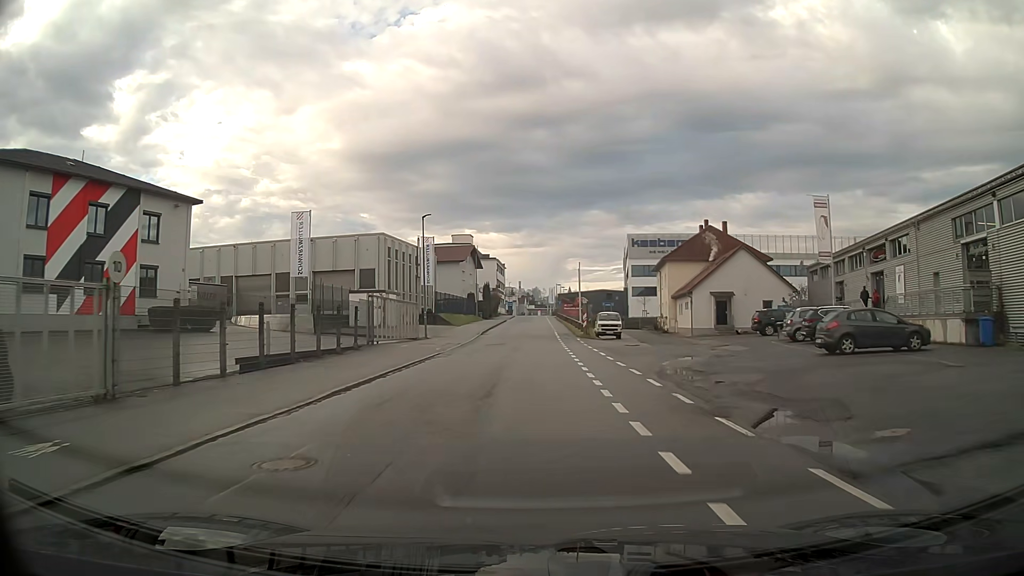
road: residential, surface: asphalt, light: Day
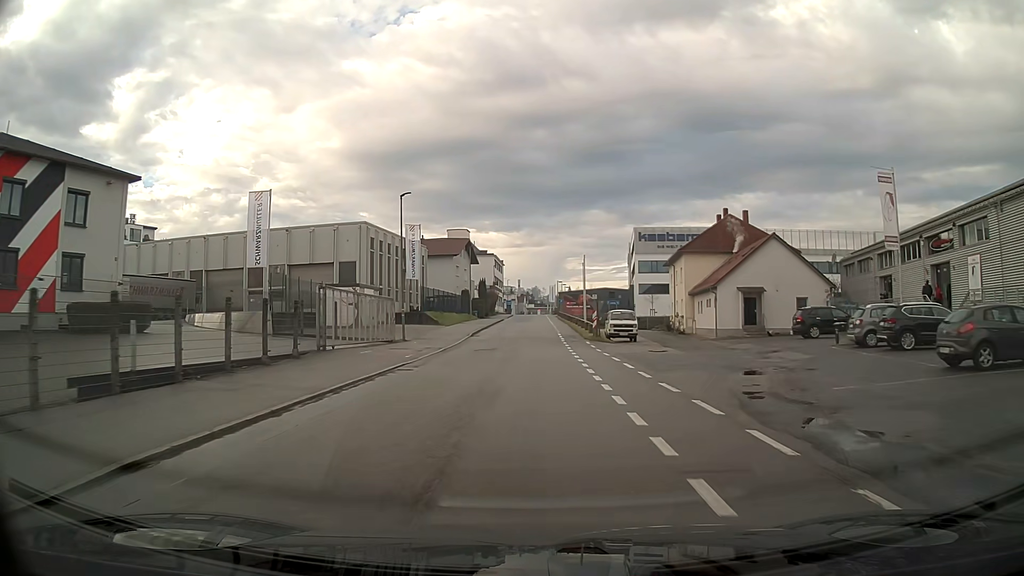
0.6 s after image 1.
(0.0, +7.6) m; 0°
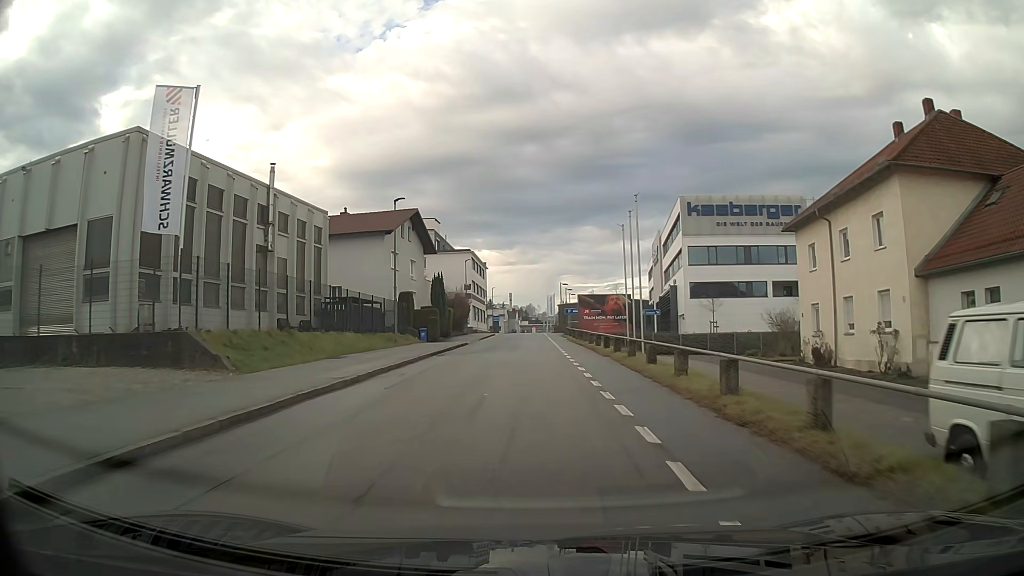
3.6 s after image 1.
(+0.3, +37.9) m; 0°
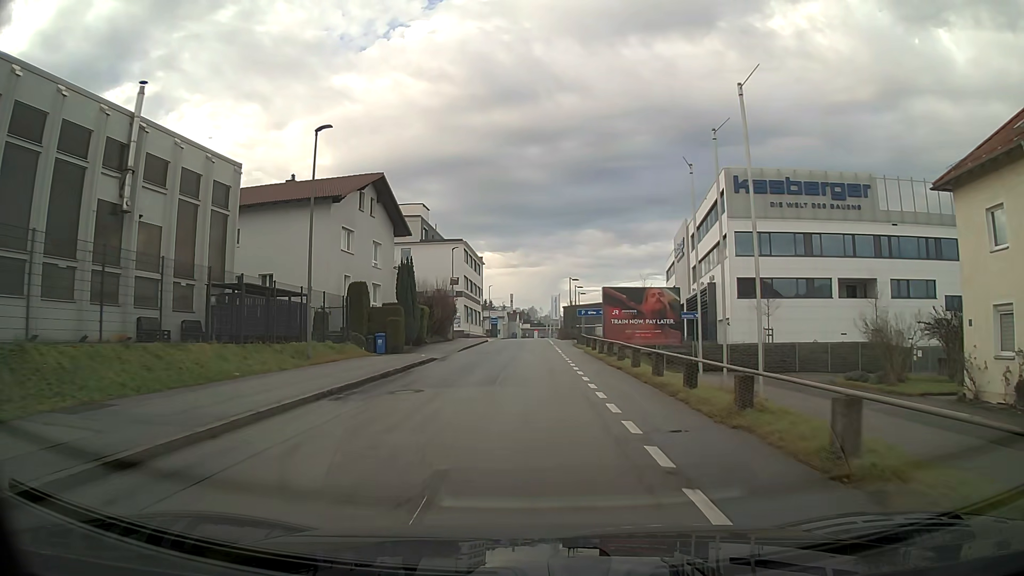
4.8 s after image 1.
(0.0, +15.0) m; 0°
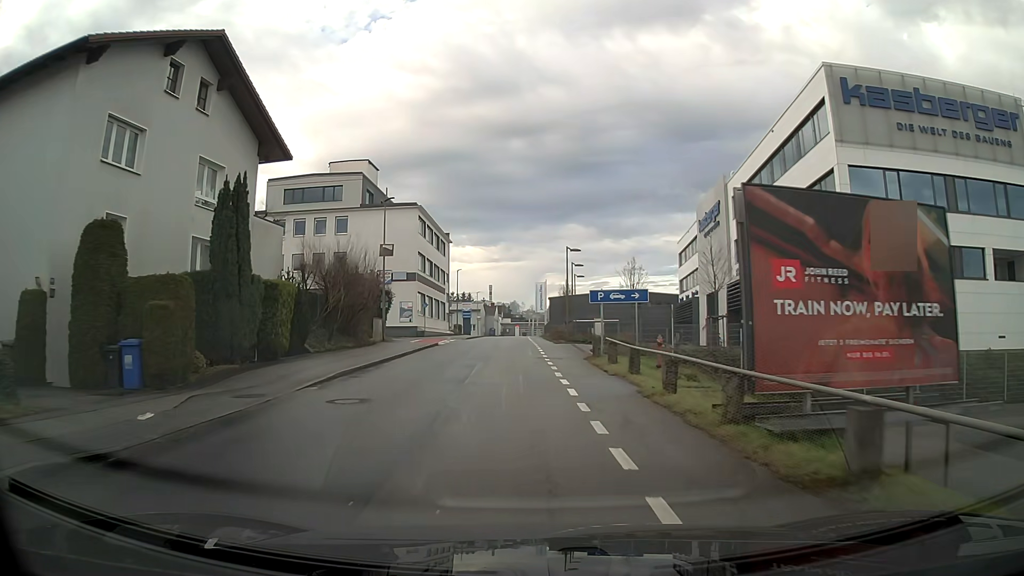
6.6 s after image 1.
(+0.3, +22.5) m; +1°
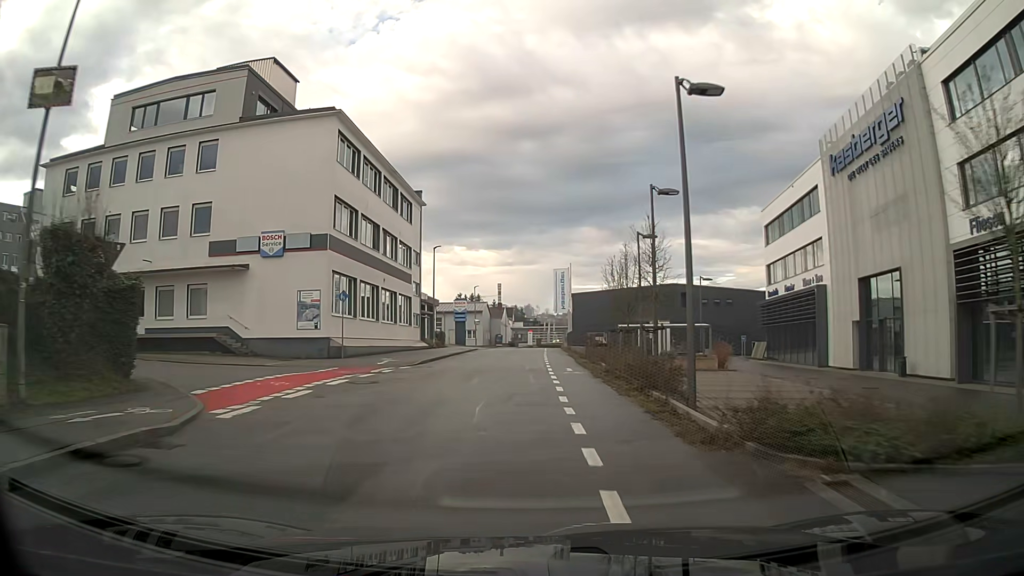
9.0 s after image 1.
(-0.4, +30.3) m; -1°
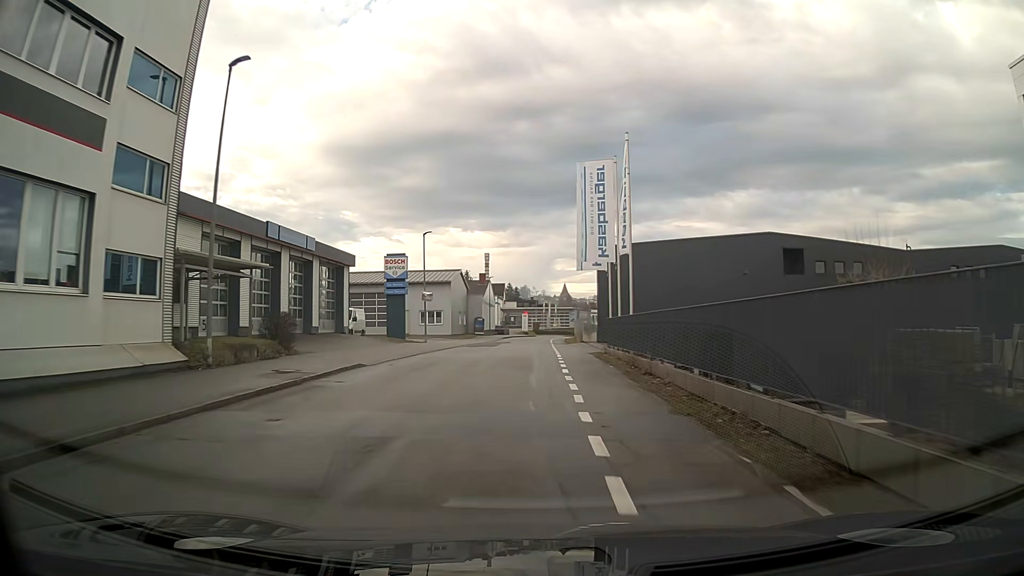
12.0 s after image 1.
(-0.1, +38.2) m; 0°
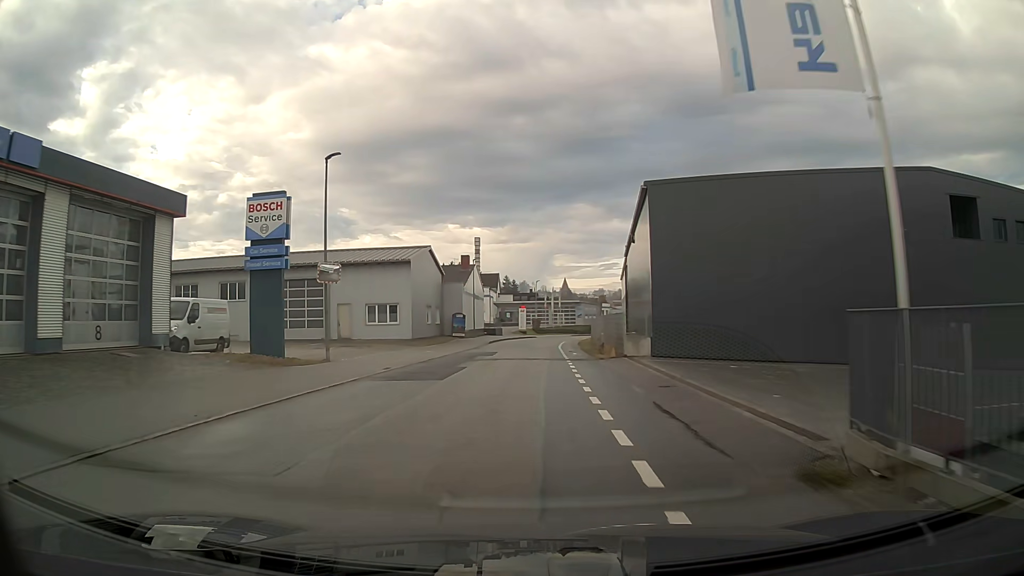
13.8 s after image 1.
(0.0, +23.2) m; 0°
(0, +10) (0, +20) (+1, +30) (+1, +40) (+2, +50) (+3, +60) (+4, +70) (+6, +80) (+8, +89) (+11, +99) m
